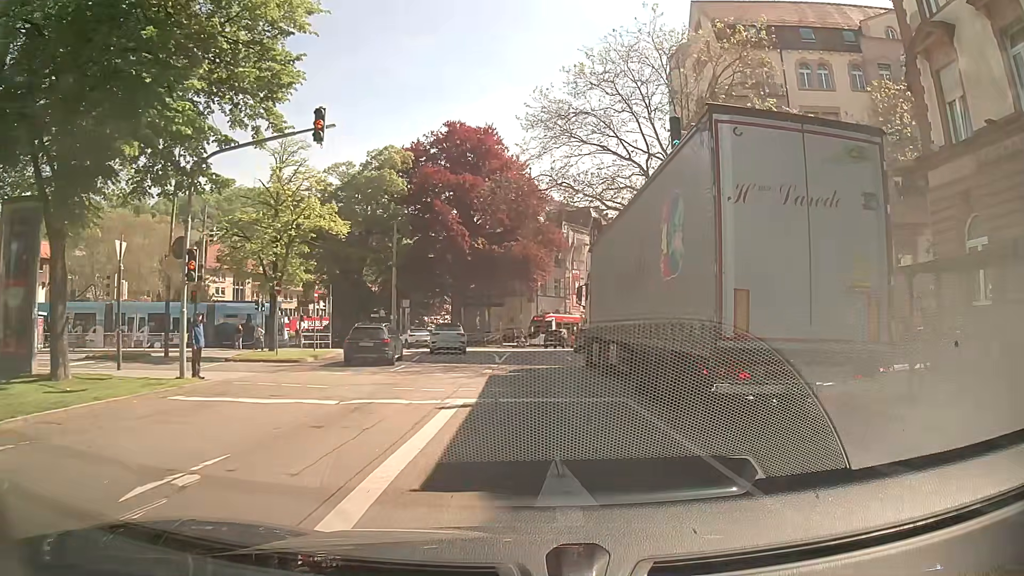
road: primary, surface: asphalt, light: Day
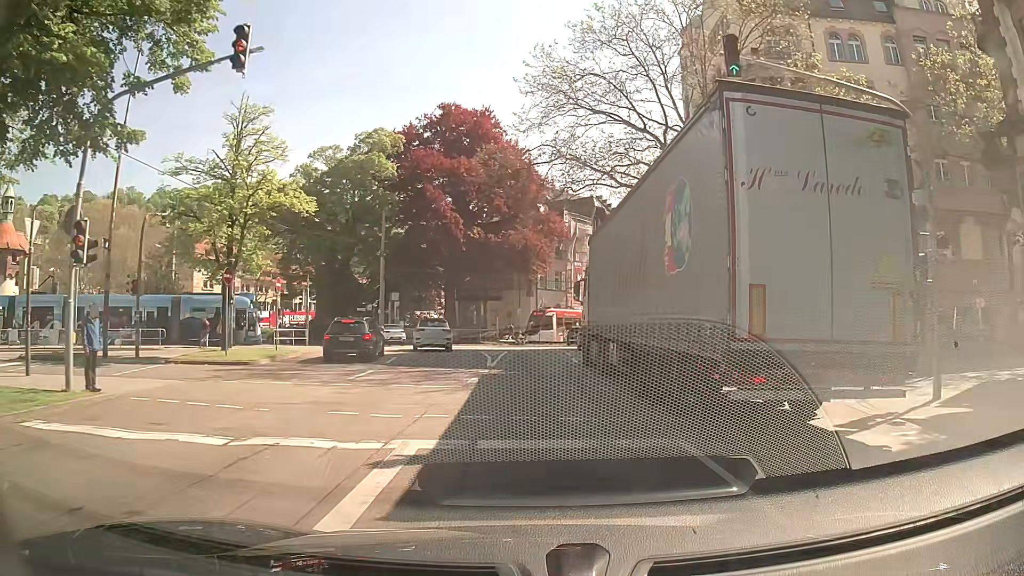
(0.0, +4.8) m; -1°
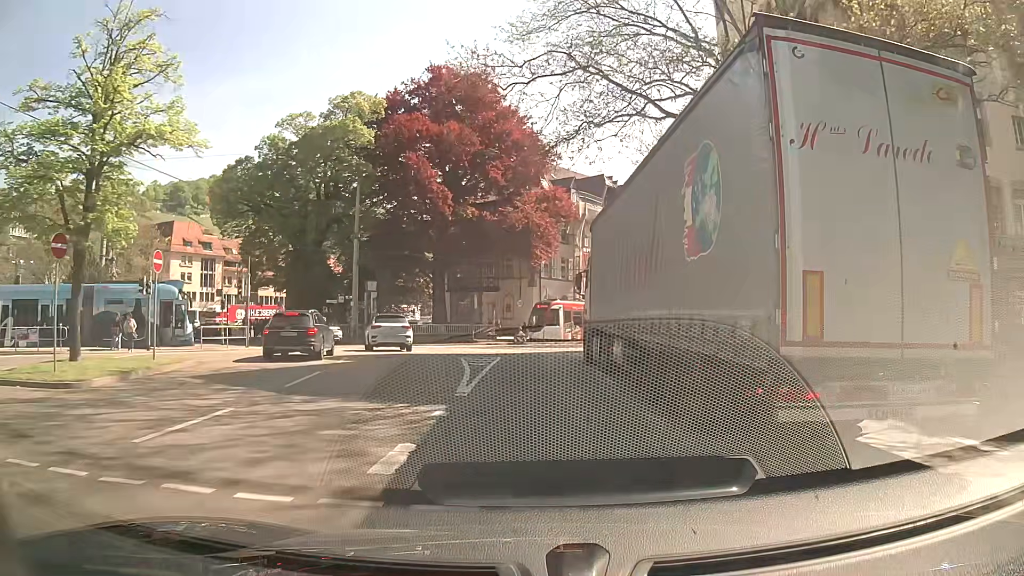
(+0.1, +9.6) m; +1°
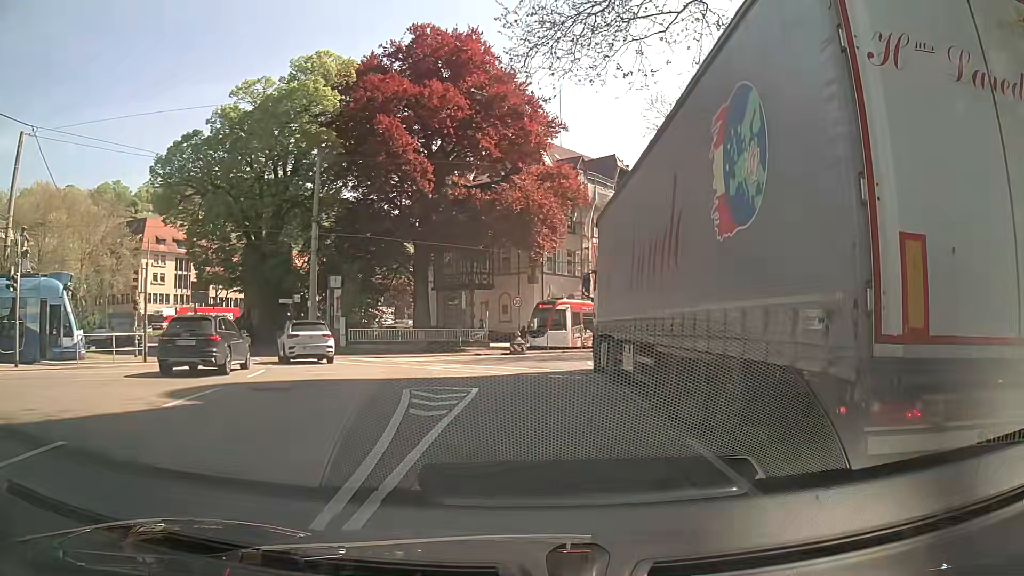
(0.0, +9.7) m; -2°
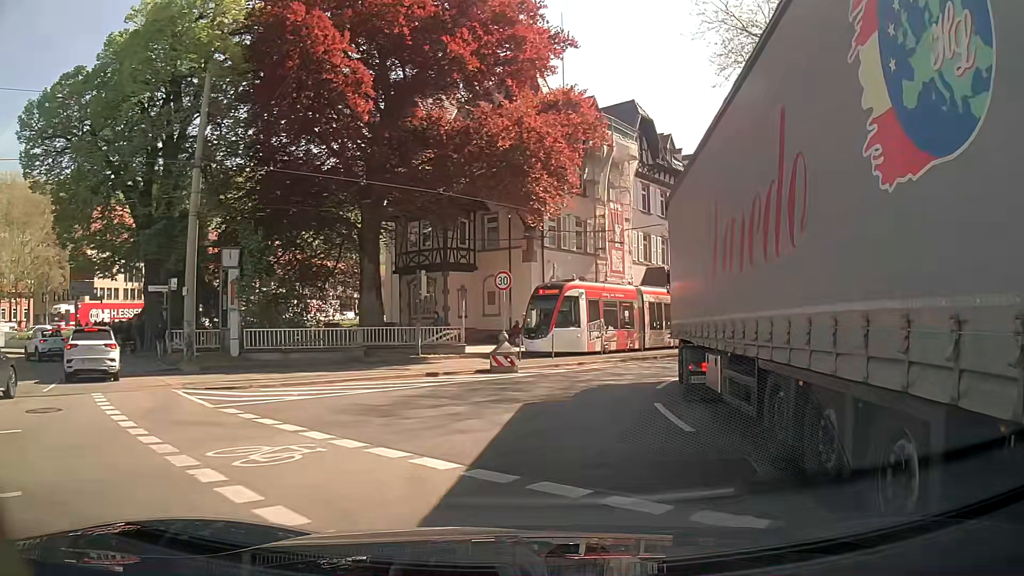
(+0.3, +14.5) m; +3°
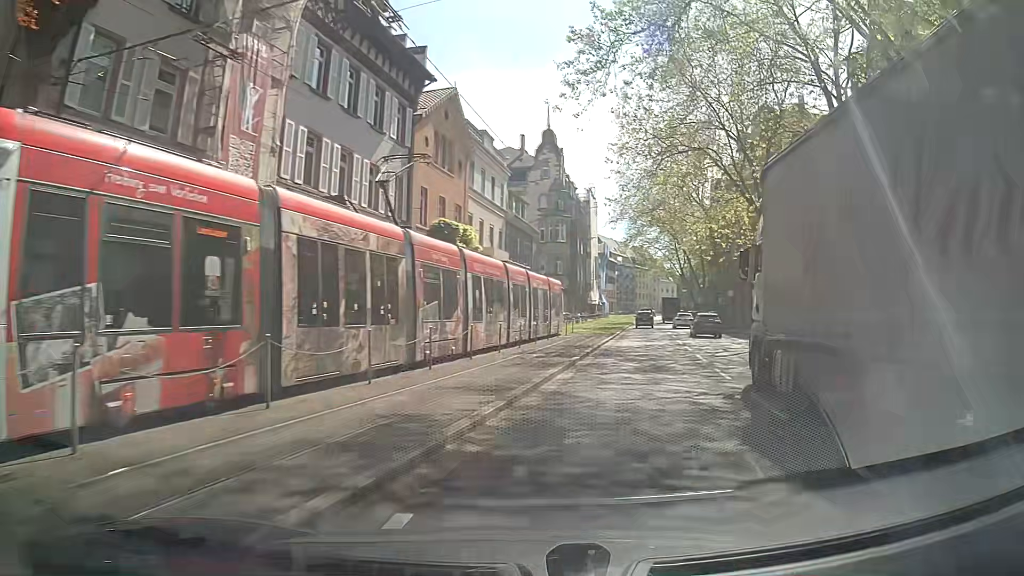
(+2.9, +24.0) m; +26°
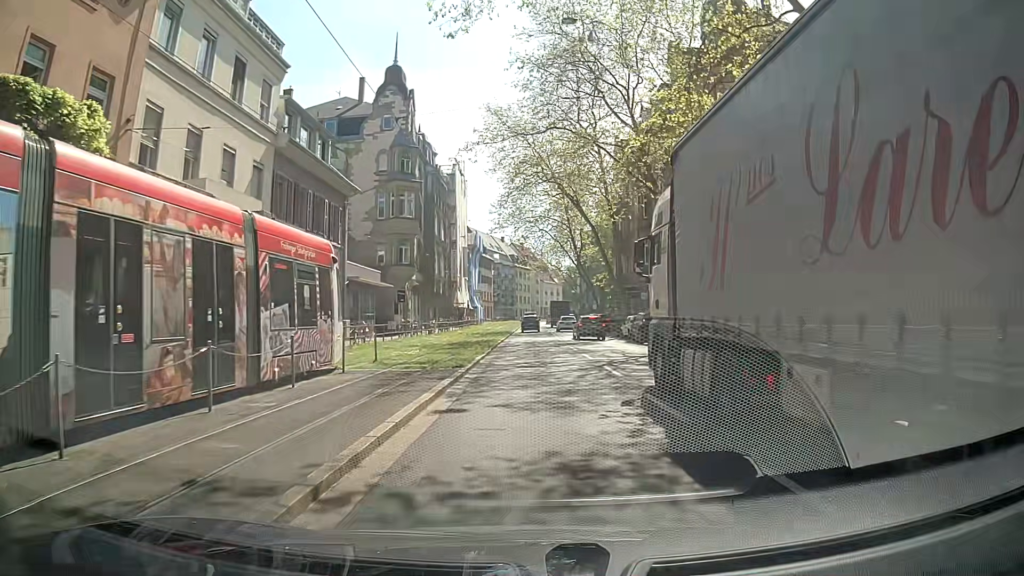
(+3.3, +24.4) m; +9°
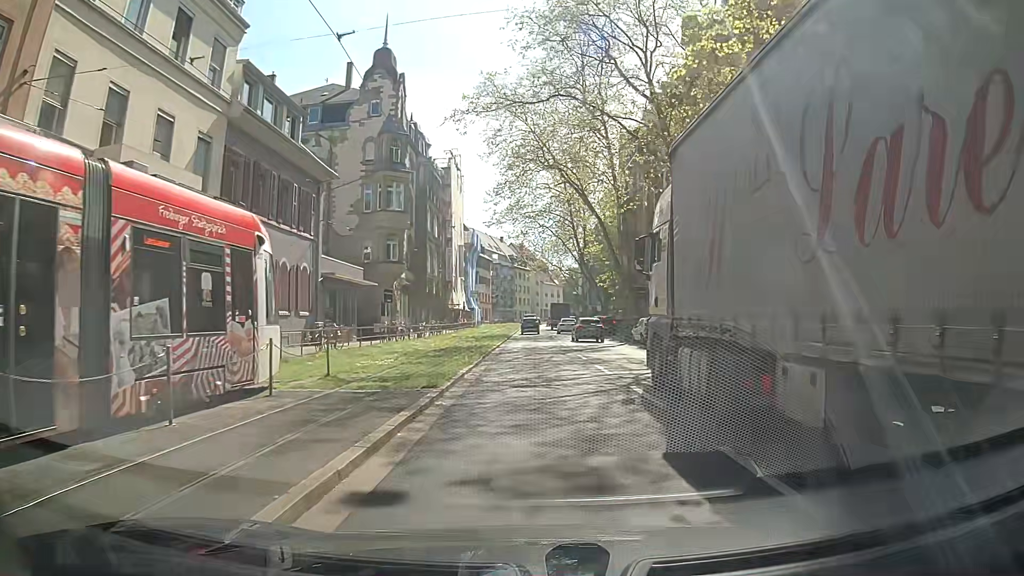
(+0.1, +4.8) m; +1°
(0, +10) (0, +20) (0, +30) (0, +40) (0, +50) (0, +60) (+1, +70) (+1, +80) (+1, +90) (+1, +100) m
